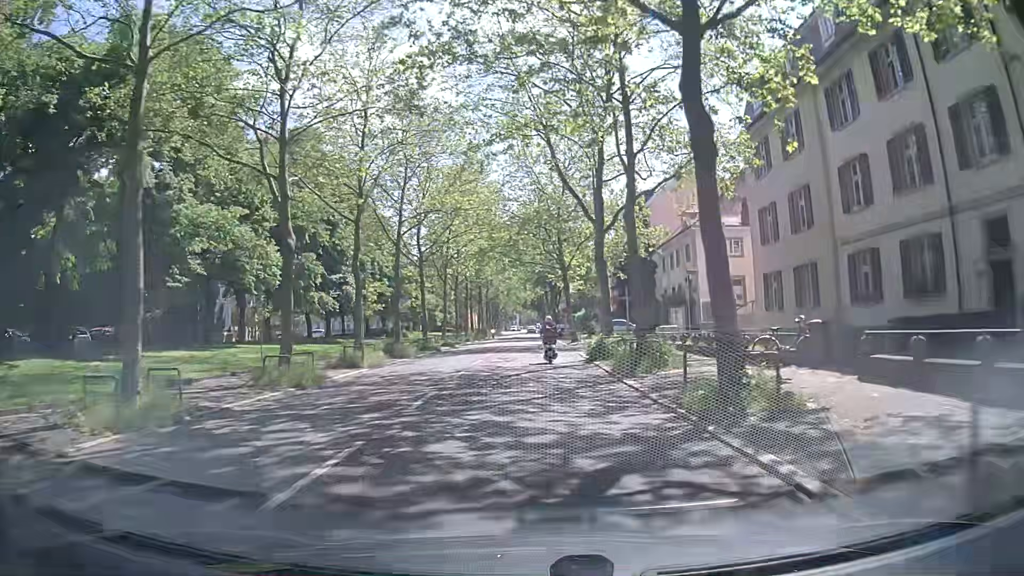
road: secondary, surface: asphalt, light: Day
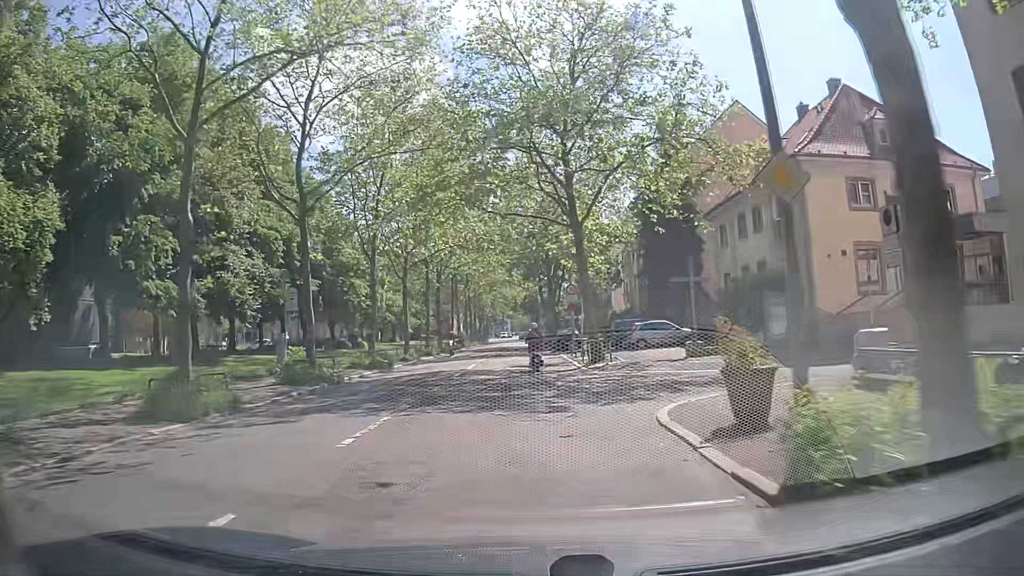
(+0.2, +21.3) m; 0°
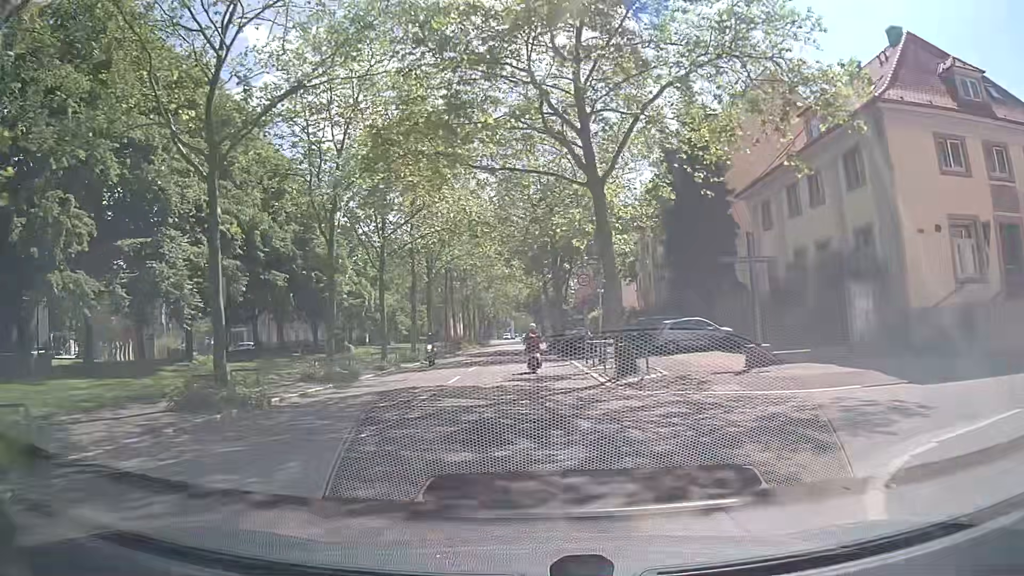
(+0.1, +7.0) m; -1°
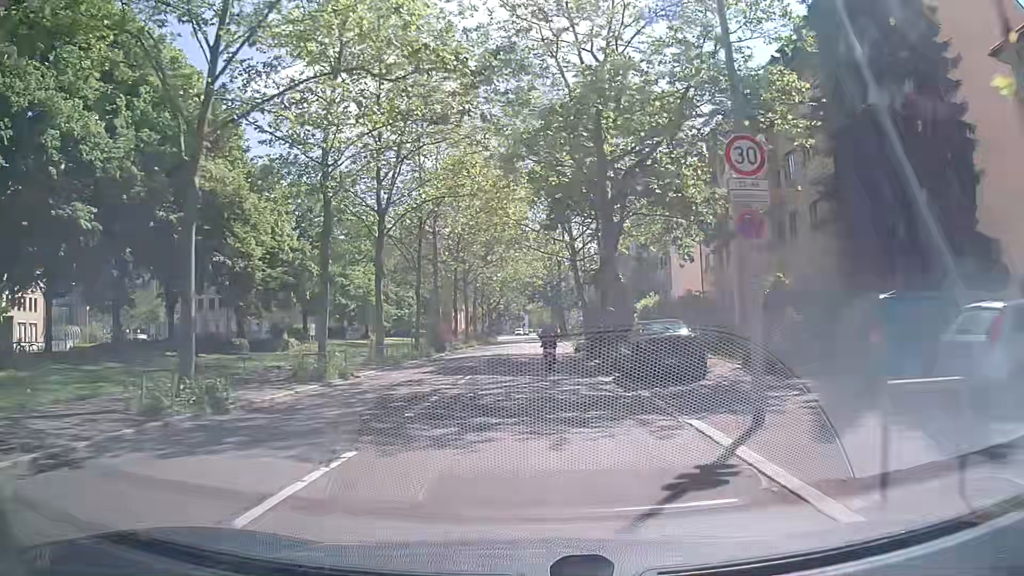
(+0.3, +20.9) m; +1°
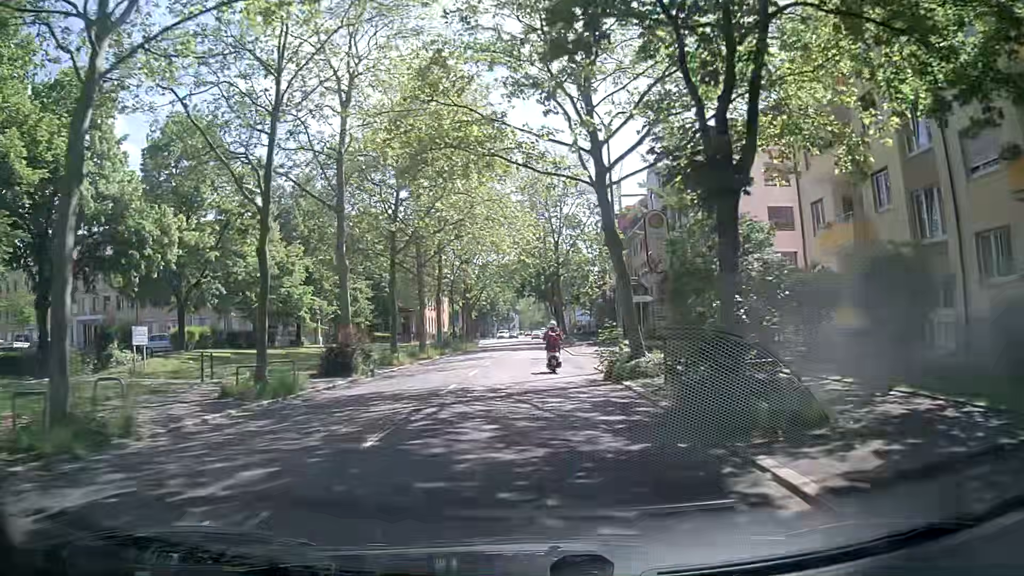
(-0.1, +20.7) m; -2°
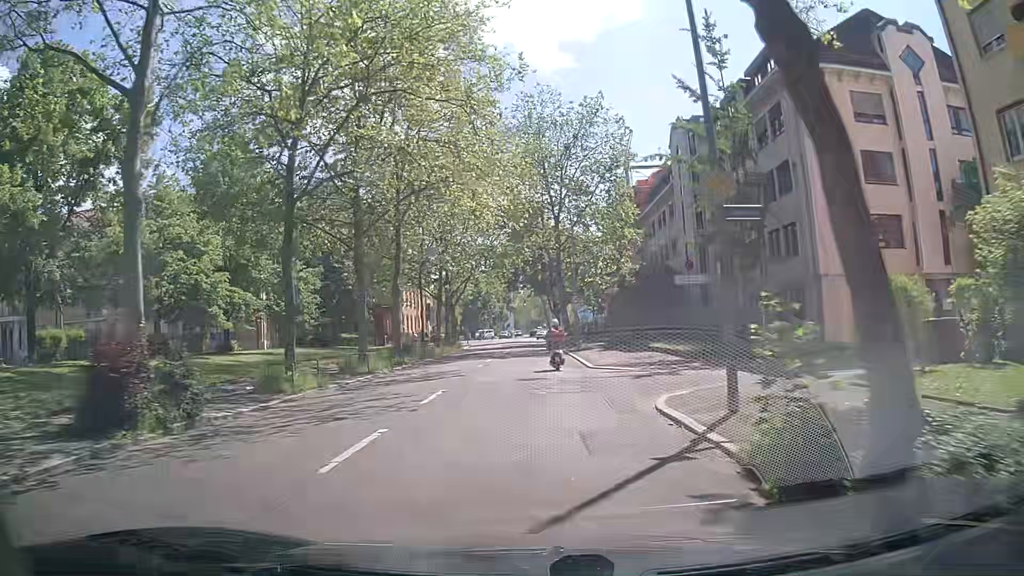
(+0.4, +13.7) m; +2°
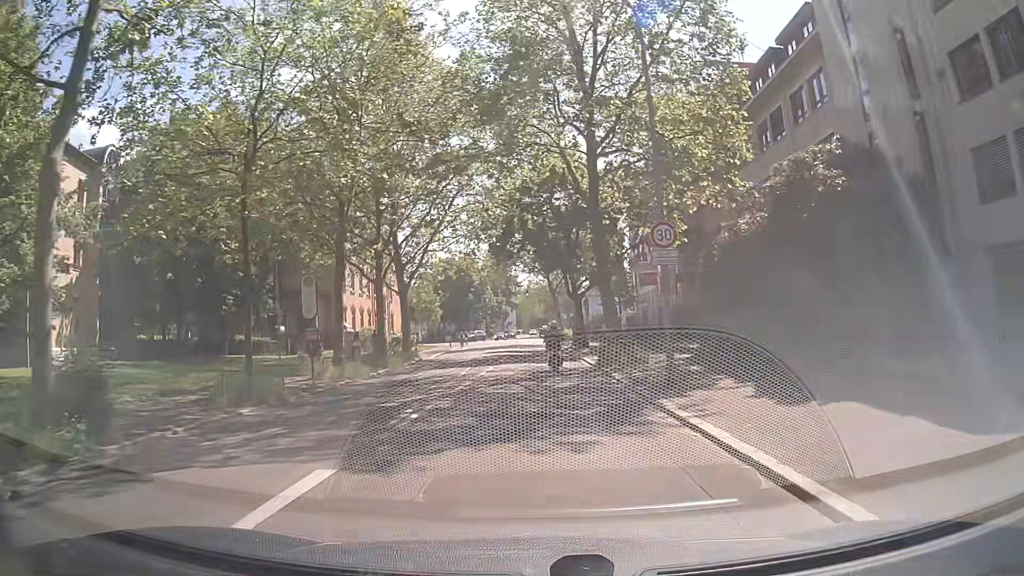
(+0.2, +27.2) m; 0°
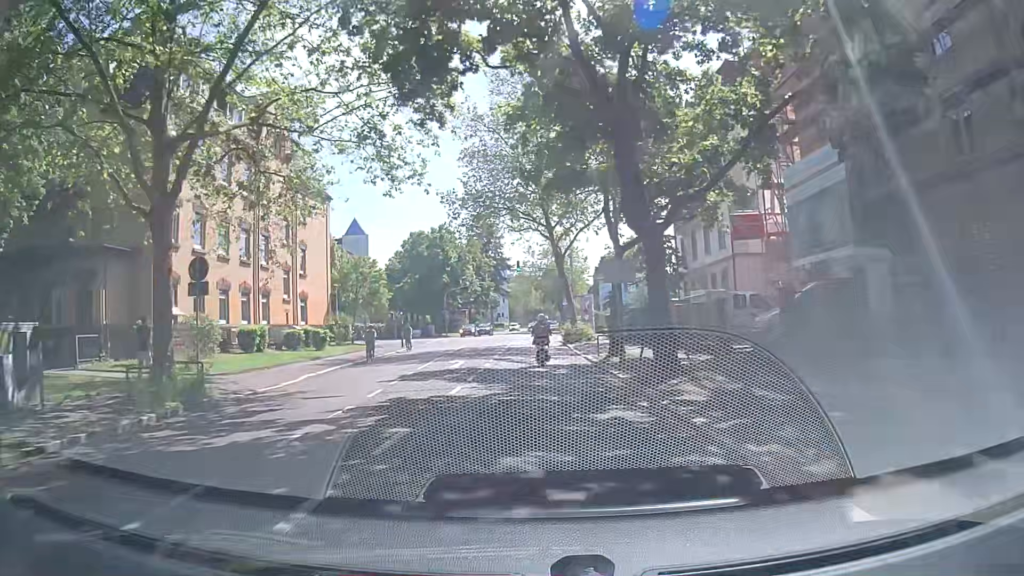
(0.0, +27.0) m; 0°
(0, +10) (0, +20) (0, +30) (0, +40) (+1, +50) (+1, +60) (0, +70) (0, +80) (0, +90) (+1, +100) m
